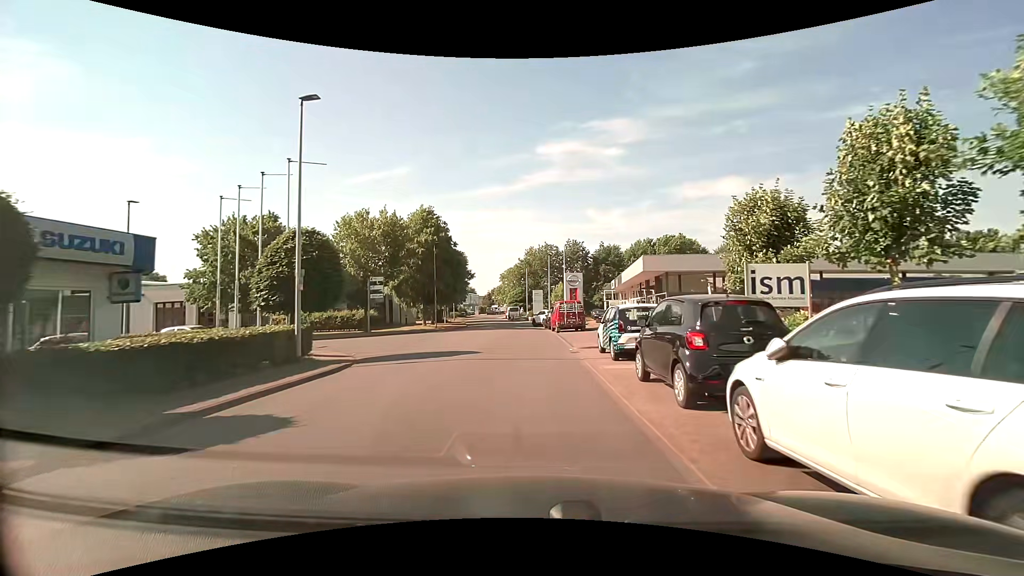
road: unclassified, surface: asphalt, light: Day
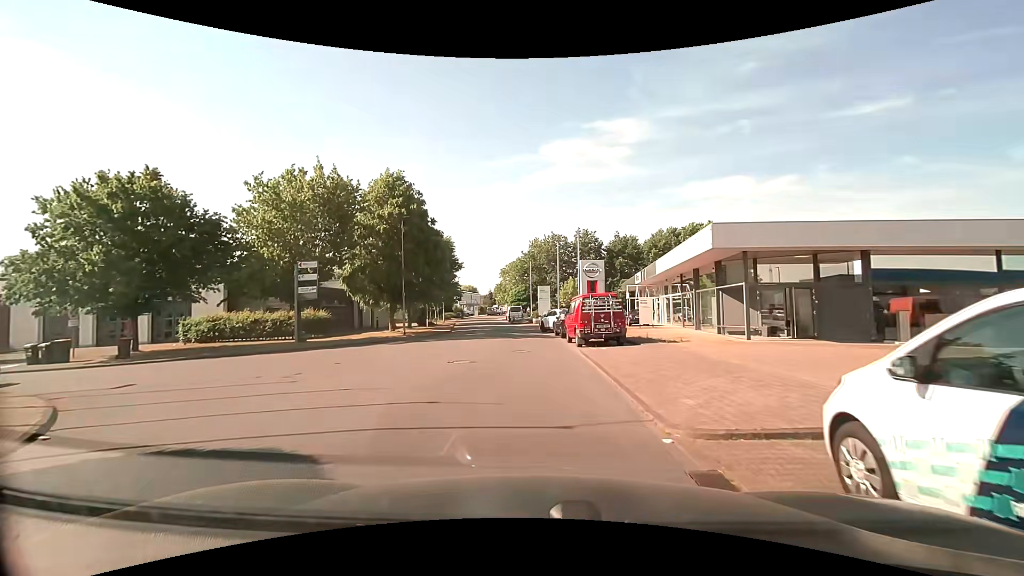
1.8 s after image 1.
(-0.1, +12.3) m; -1°
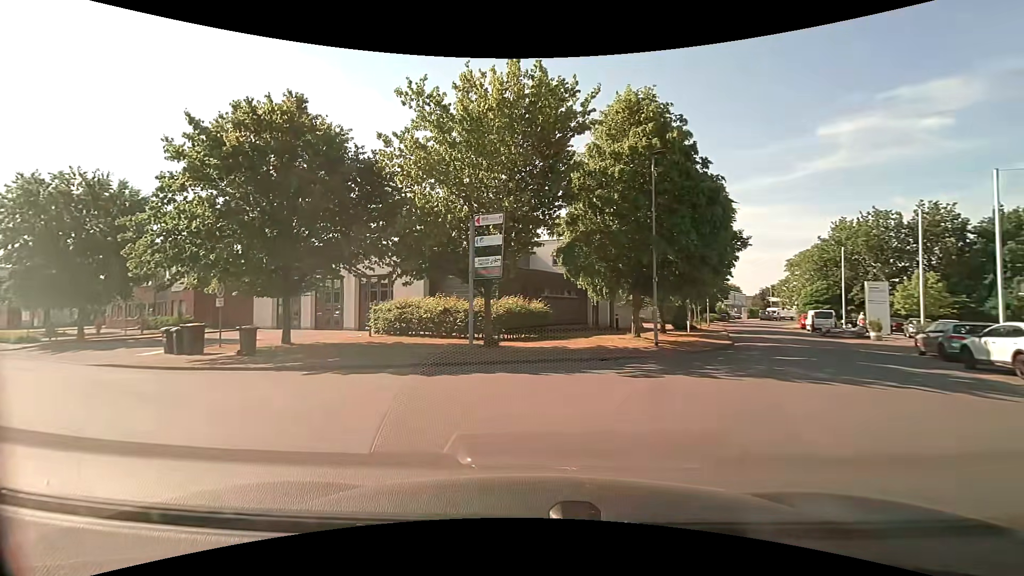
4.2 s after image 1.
(-2.6, +12.7) m; -28°
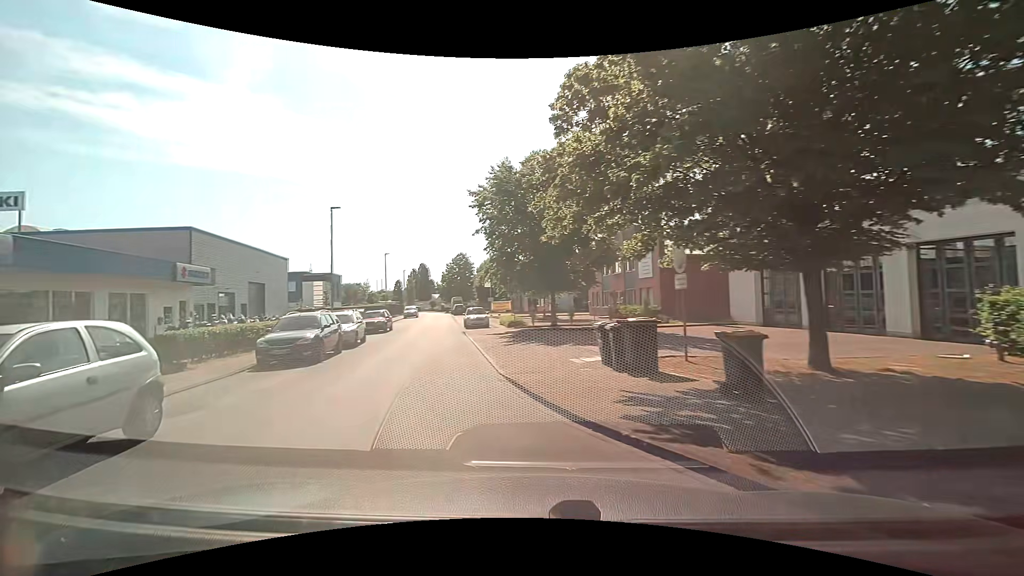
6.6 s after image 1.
(-4.2, +10.0) m; -50°
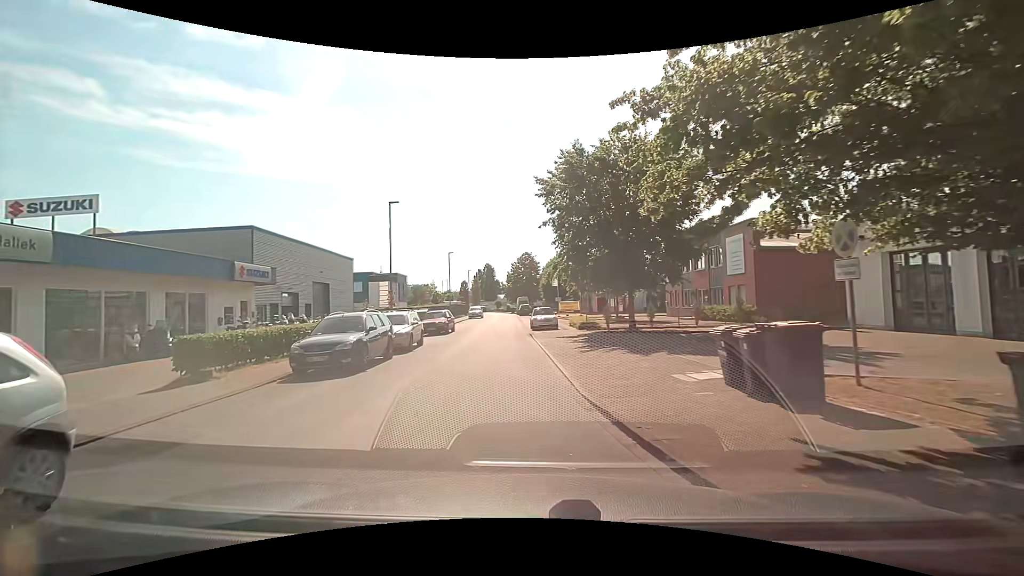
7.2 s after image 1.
(-0.2, +2.8) m; -7°
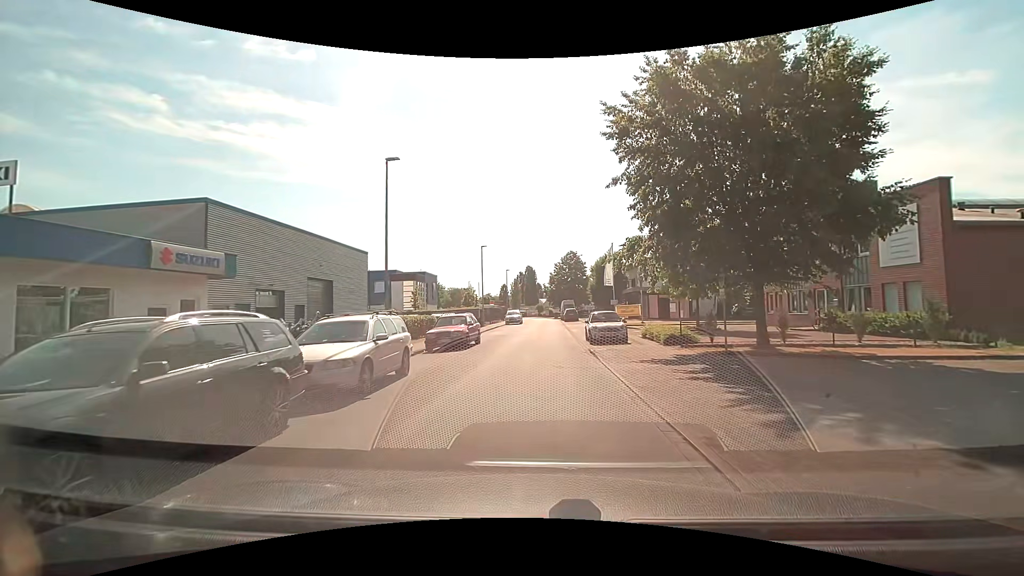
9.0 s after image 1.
(-0.8, +9.6) m; -5°
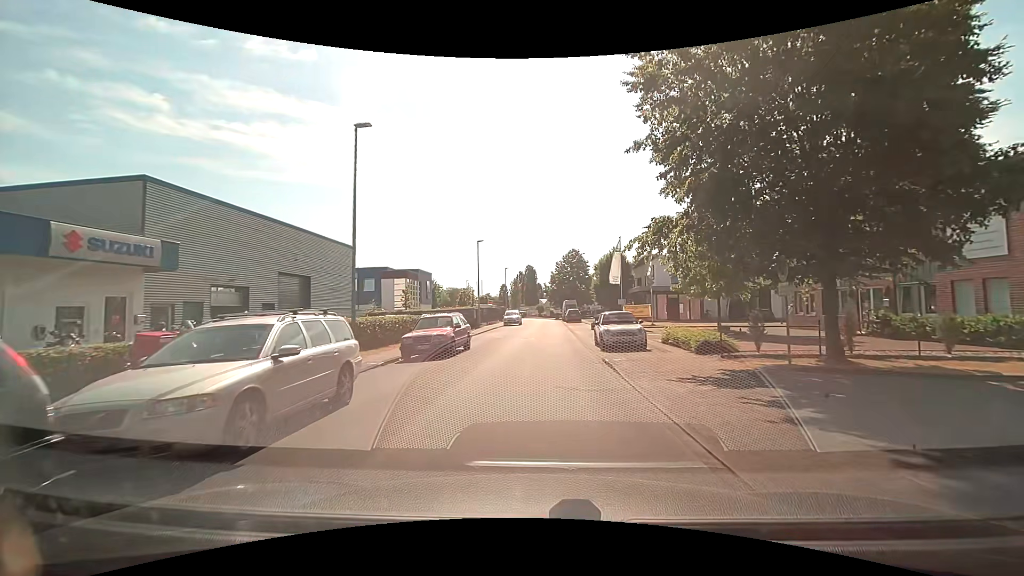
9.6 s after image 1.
(0.0, +3.8) m; 0°
